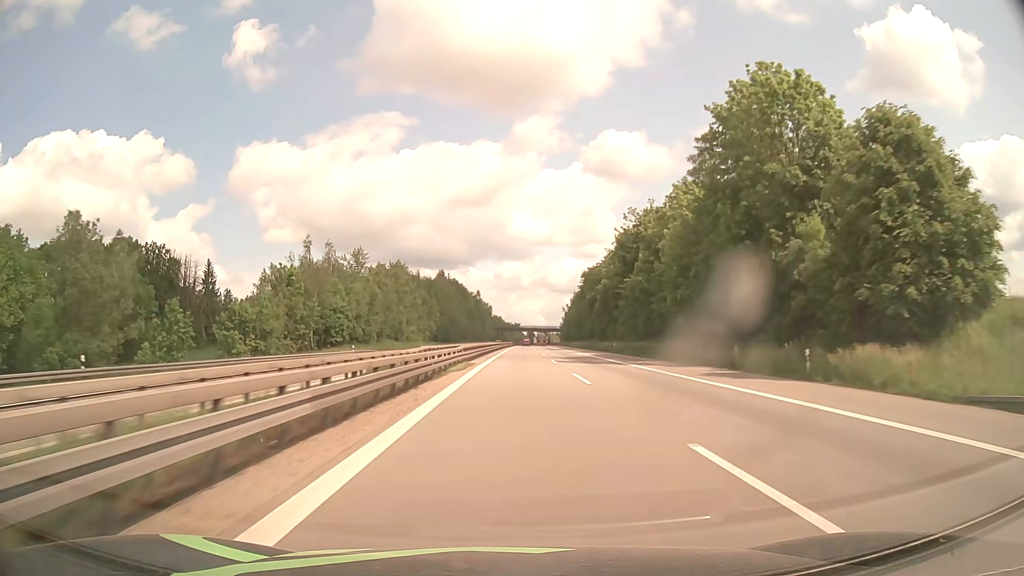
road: motorway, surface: asphalt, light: Day
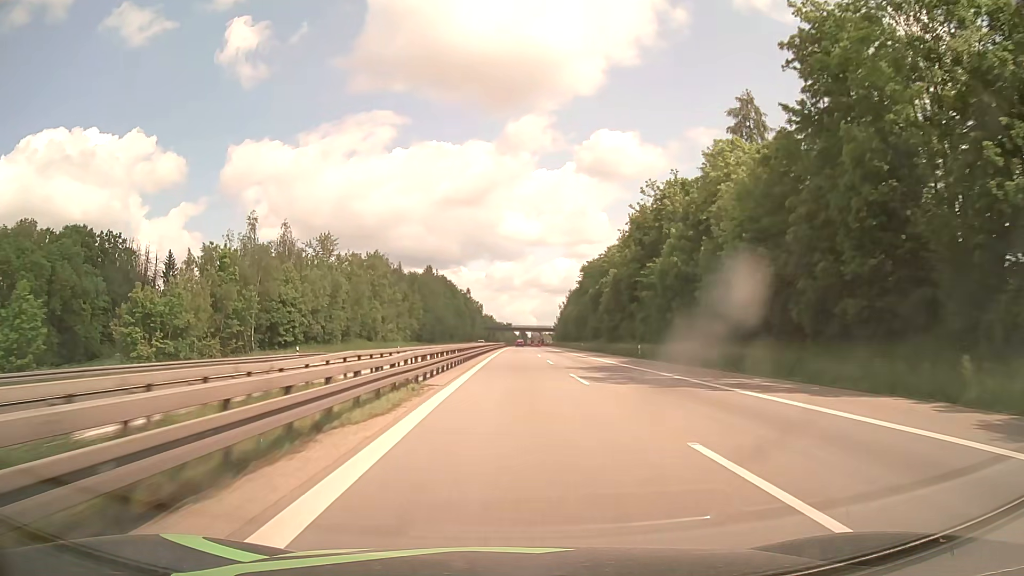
(+0.1, +17.8) m; +1°
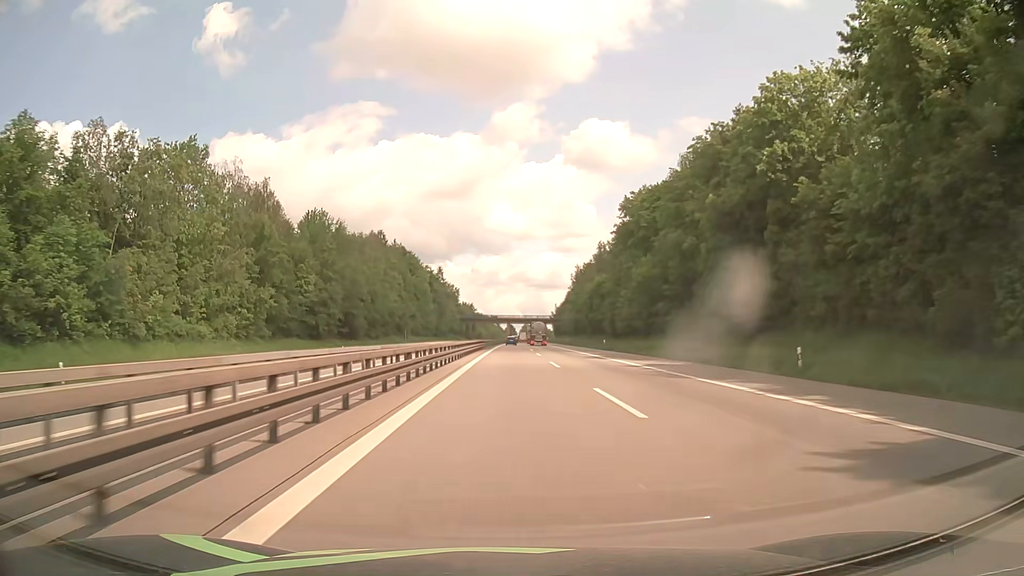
(+1.3, +81.6) m; +1°
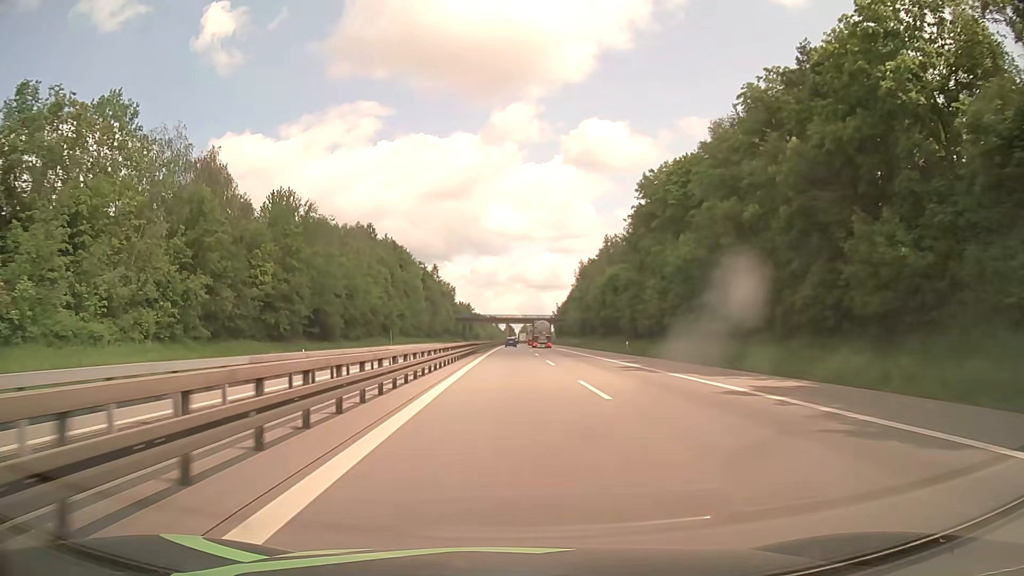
(0.0, +14.3) m; 0°
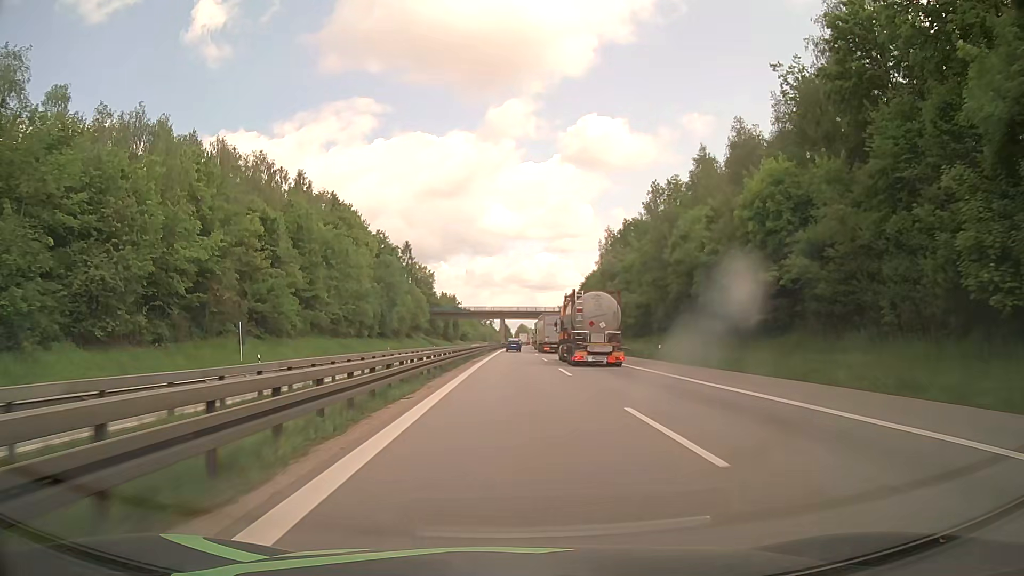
(+0.2, +61.1) m; 0°
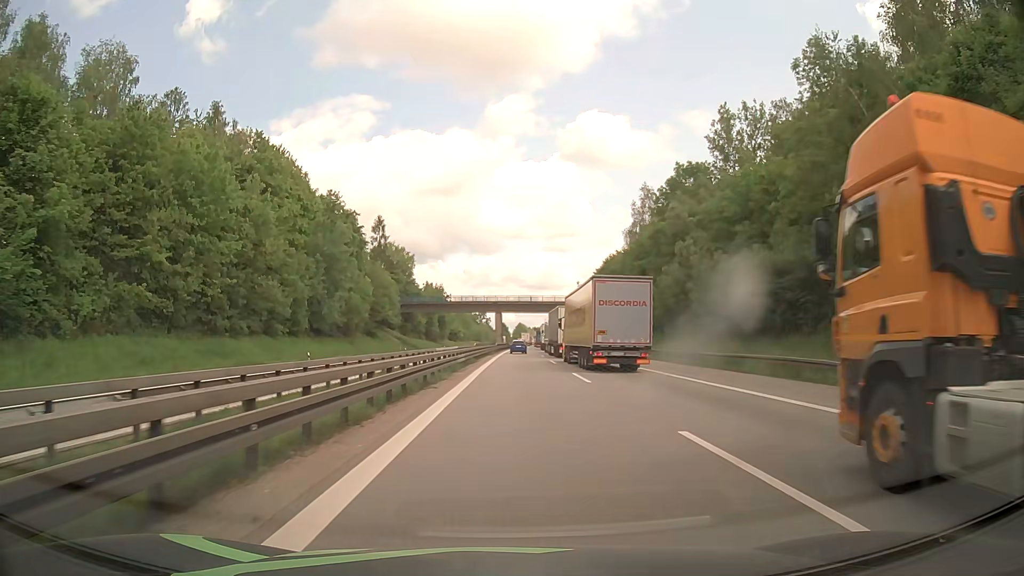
(0.0, +39.2) m; 0°
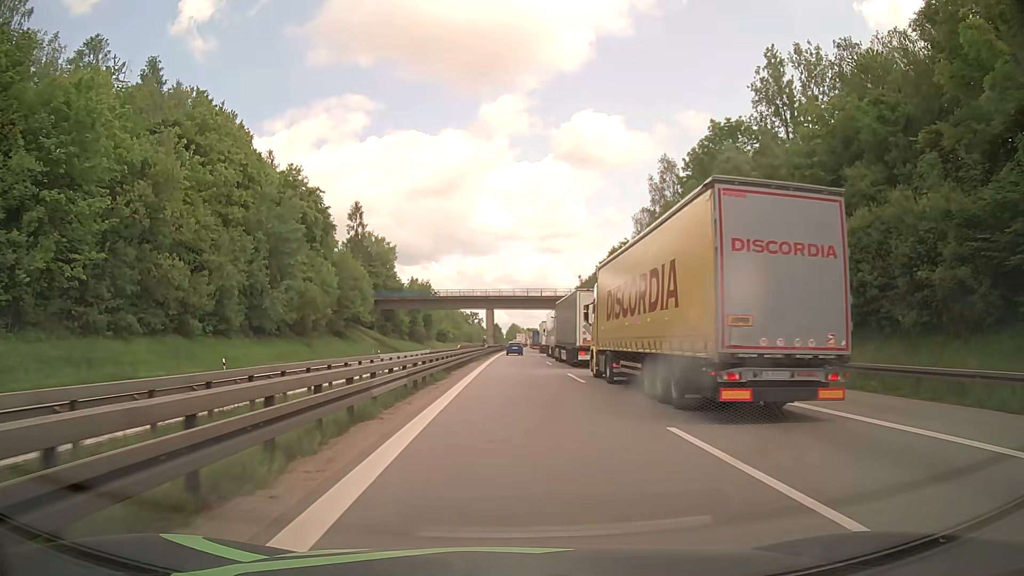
(0.0, +17.4) m; 0°
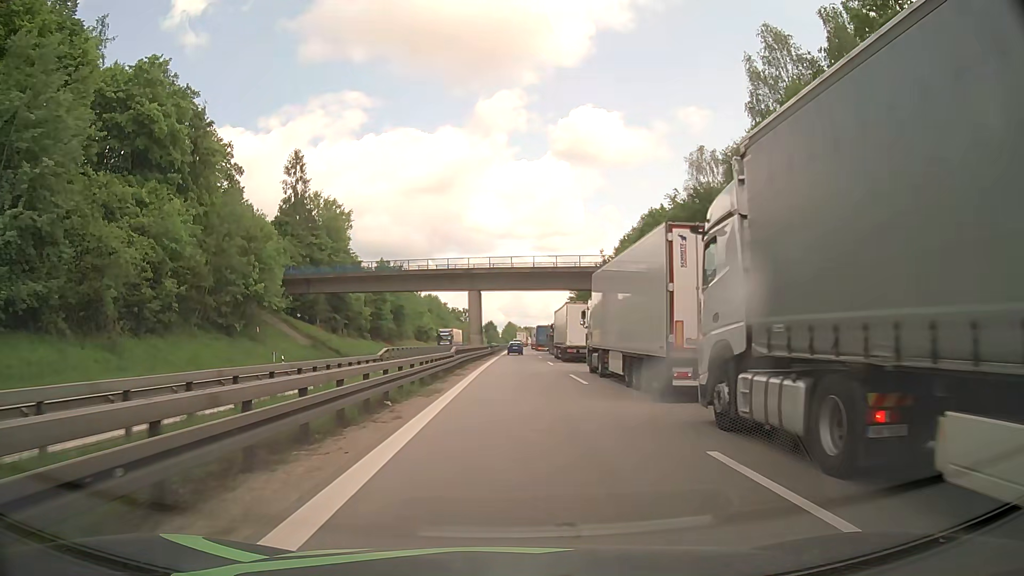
(+0.2, +38.4) m; +1°
(0, +10) (0, +20) (0, +30) (0, +40) (0, +50) (0, +60) (+1, +70) (+1, +80) (+1, +90) (+1, +100) m
